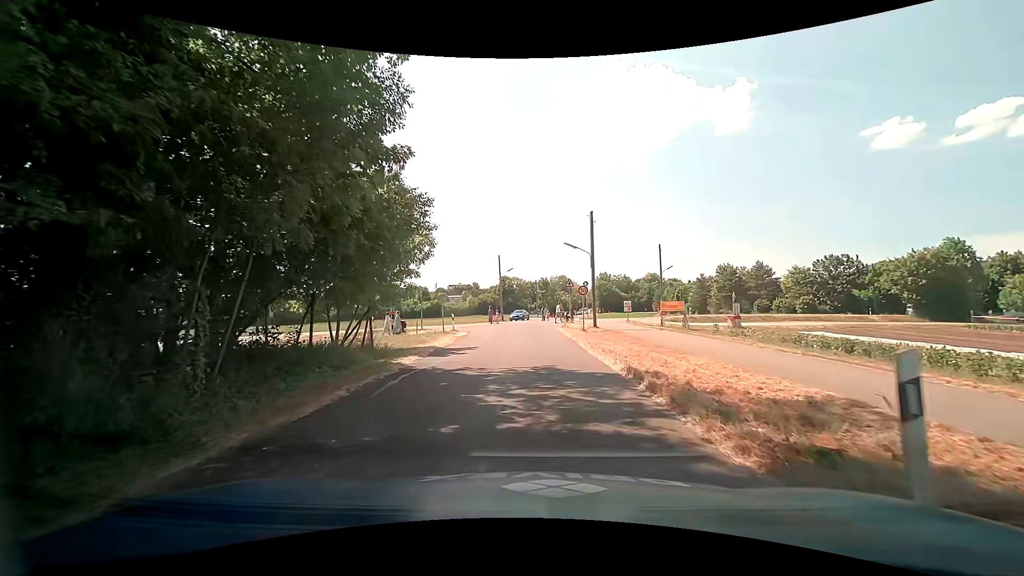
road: unclassified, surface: asphalt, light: Day
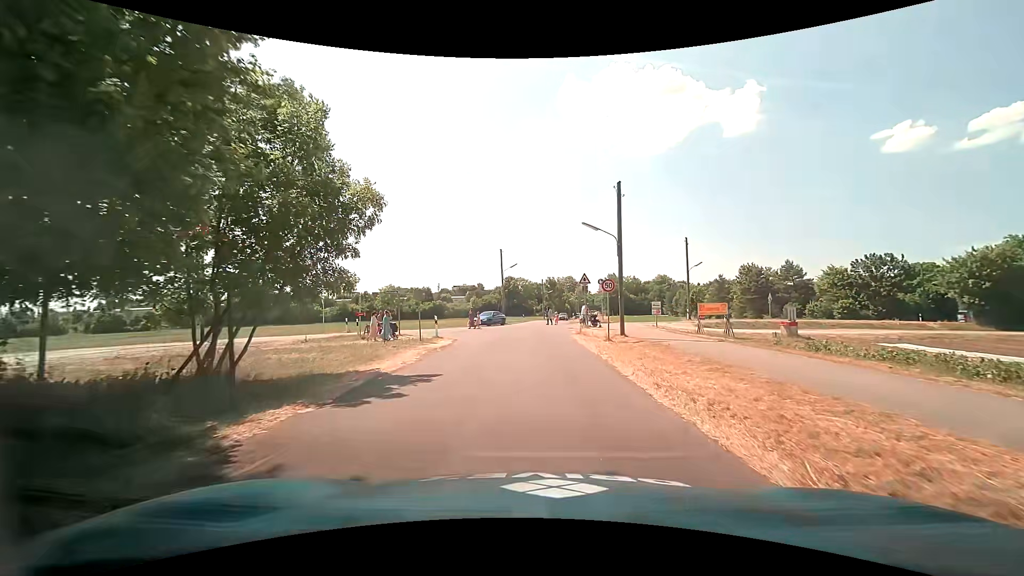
(0.0, +7.9) m; 0°
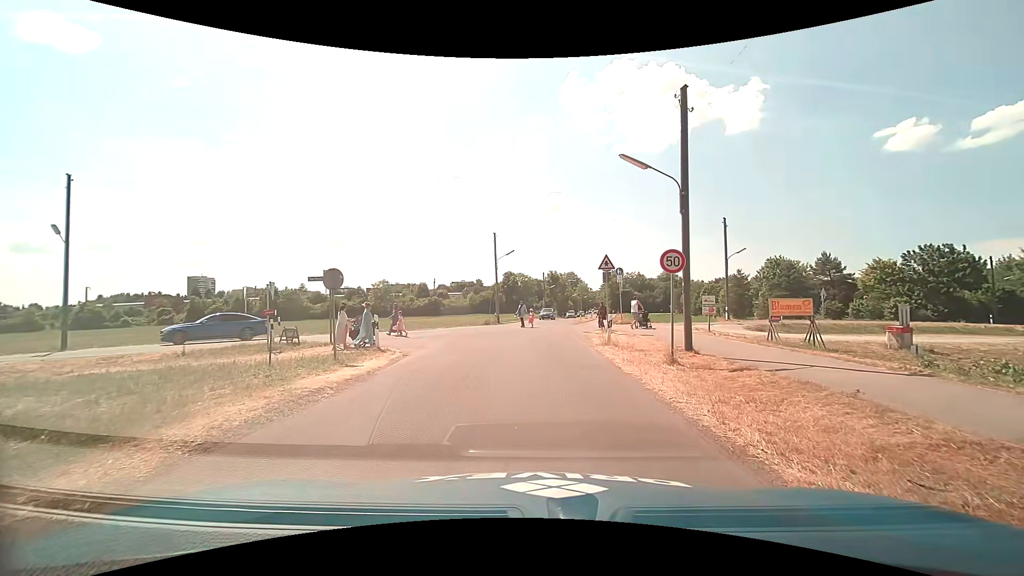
(-0.1, +9.8) m; +1°
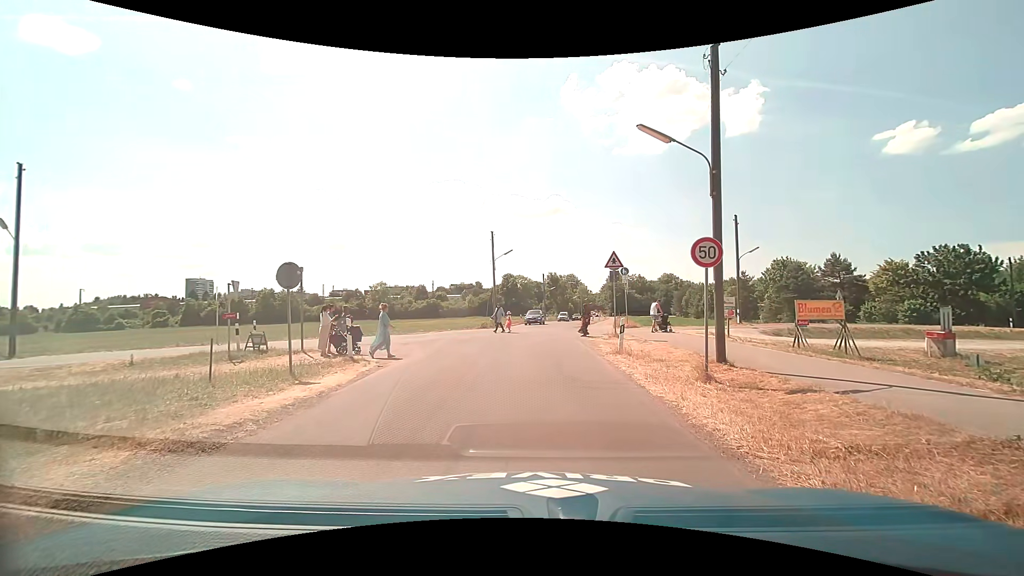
(-0.1, +2.4) m; -1°
